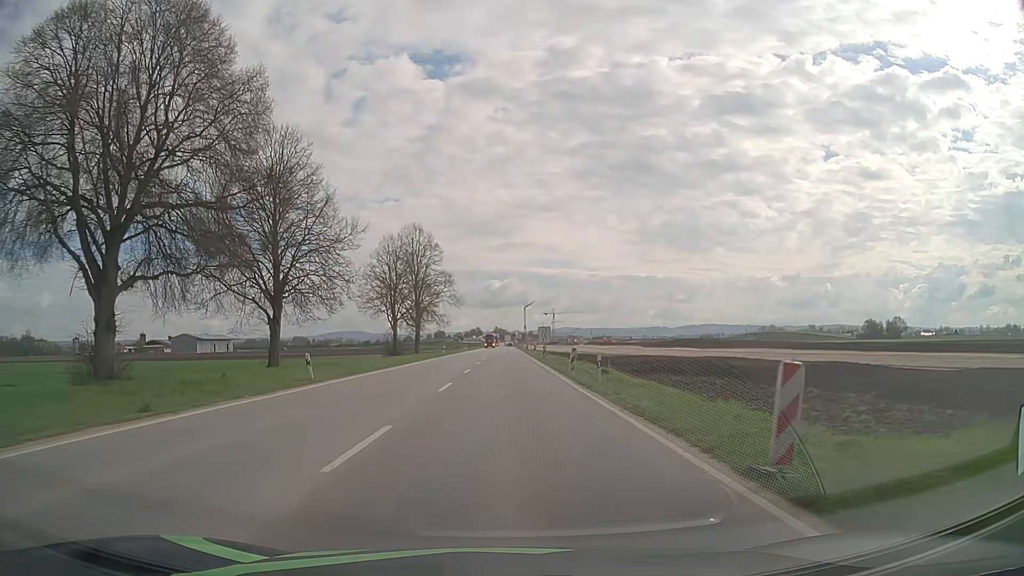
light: Day
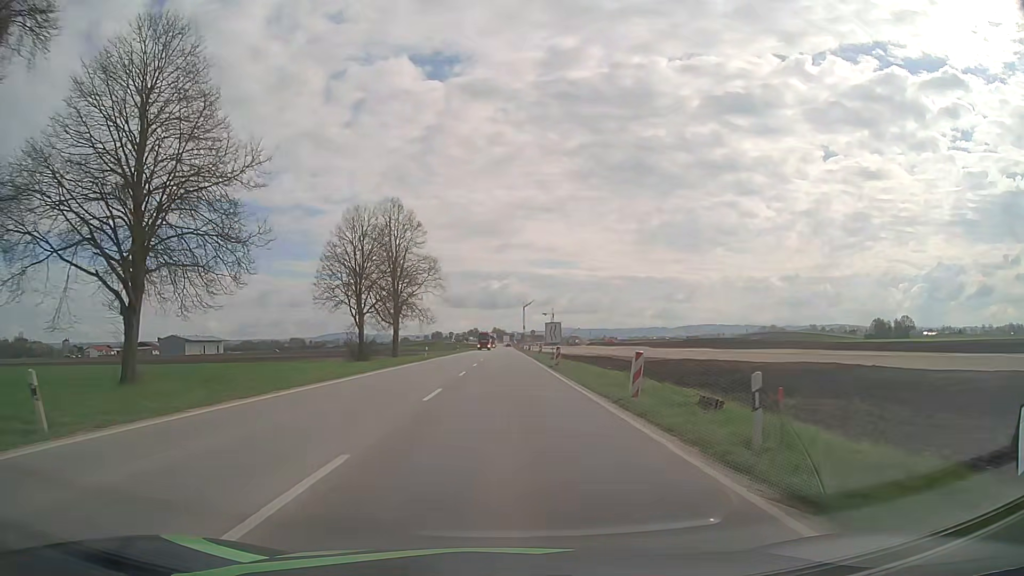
(0.0, +14.9) m; 0°
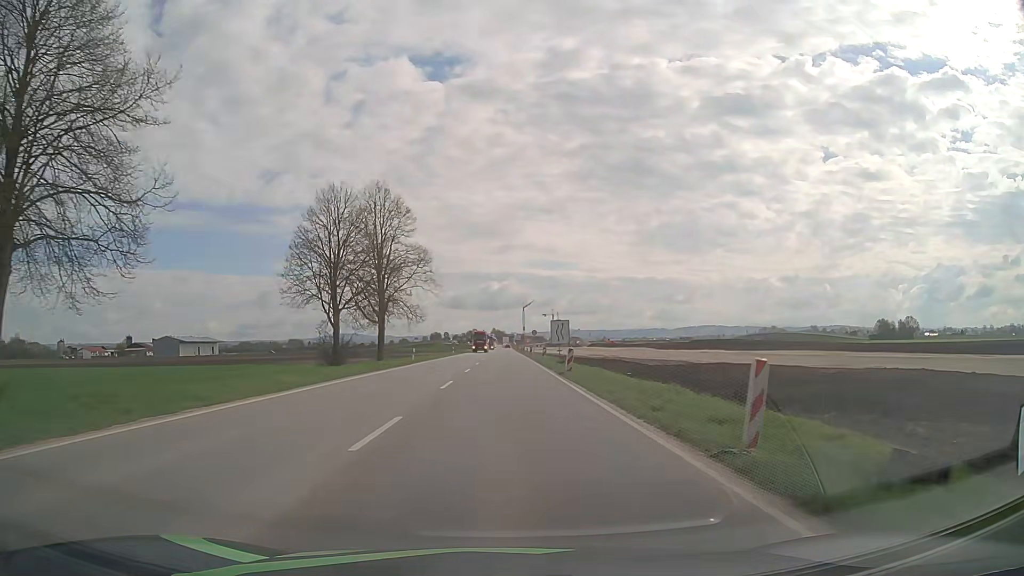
(0.0, +7.4) m; 0°
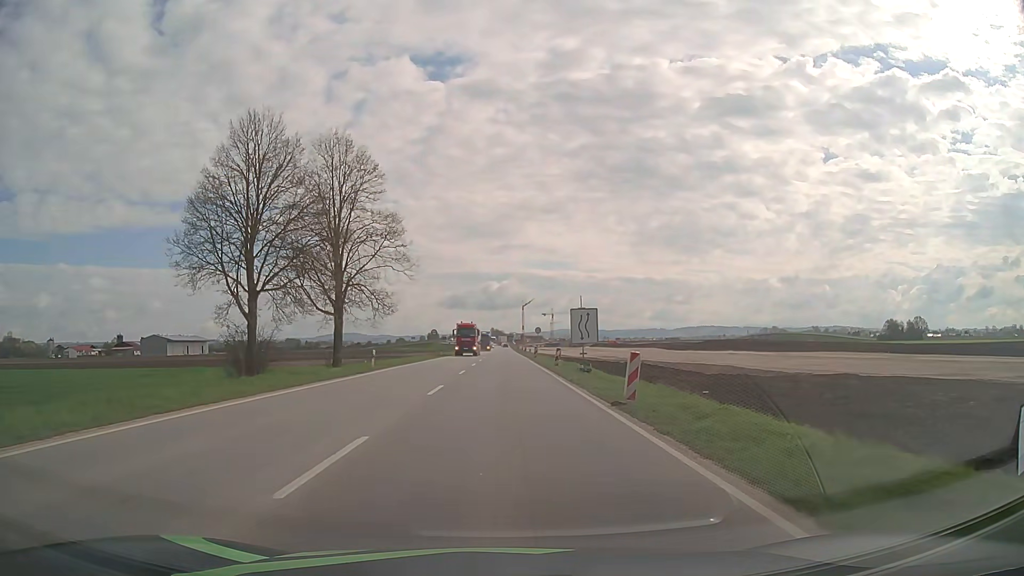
(0.0, +14.8) m; 0°
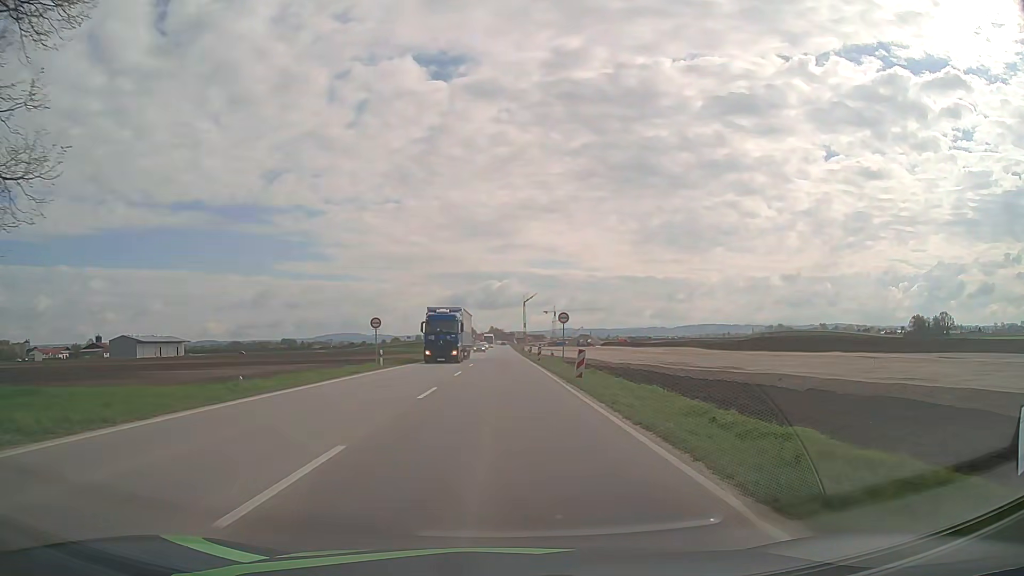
(0.0, +36.9) m; 0°
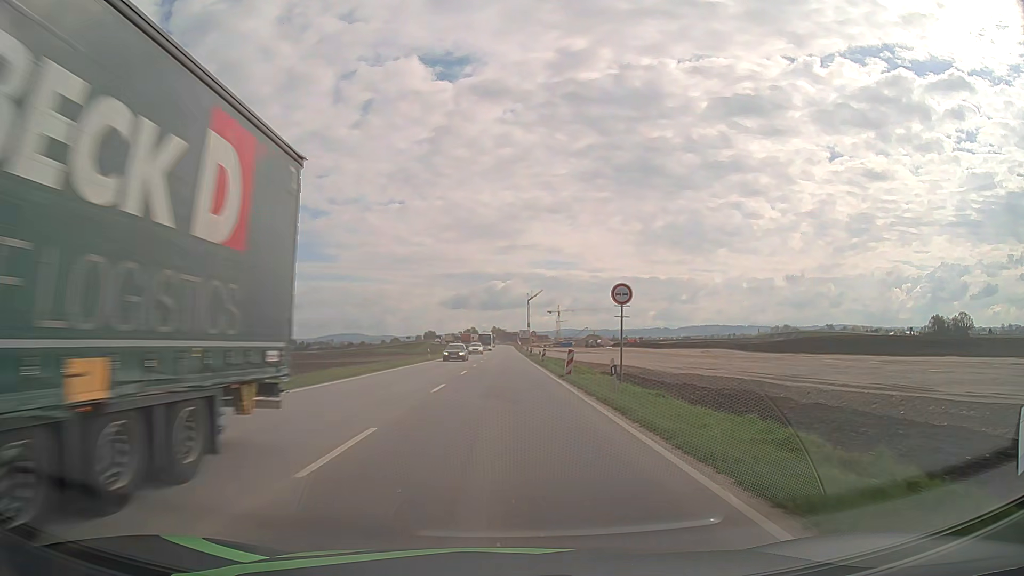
(0.0, +21.9) m; 0°
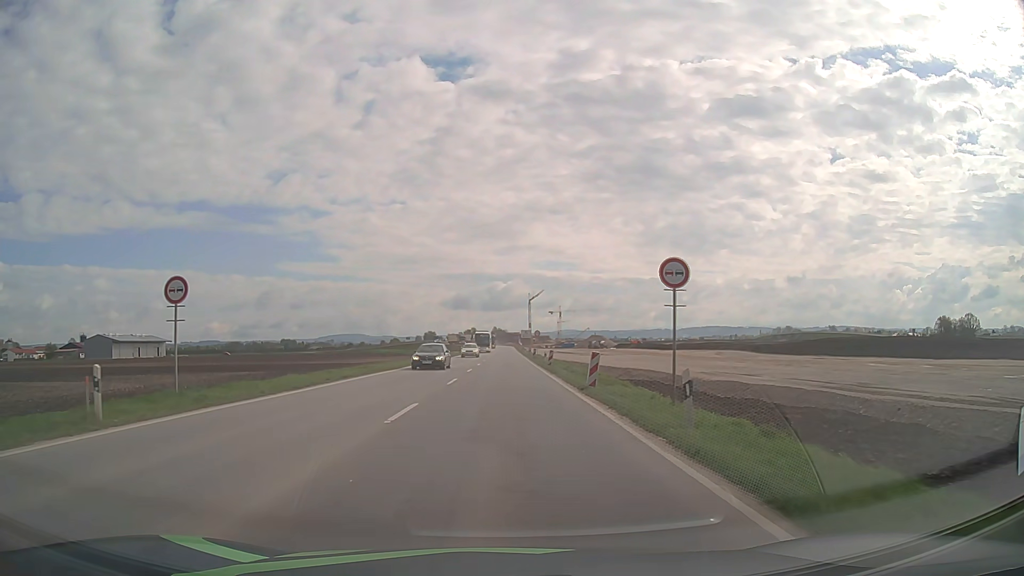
(0.0, +7.3) m; 0°
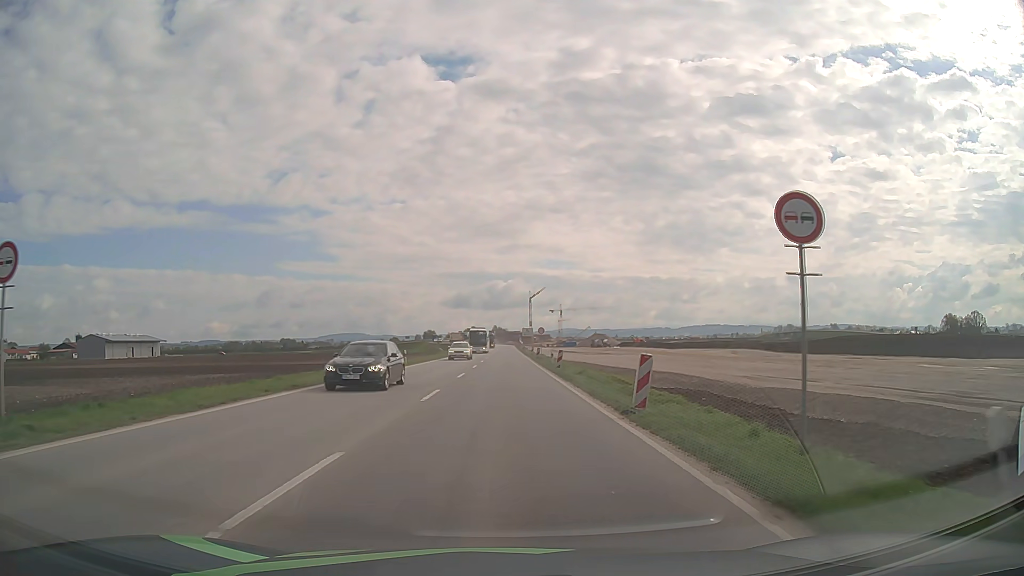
(0.0, +7.3) m; 0°
(0, +10) (0, +20) (0, +30) (0, +40) (0, +50) (0, +60) (0, +70) (0, +80) (0, +90) (0, +100) m
